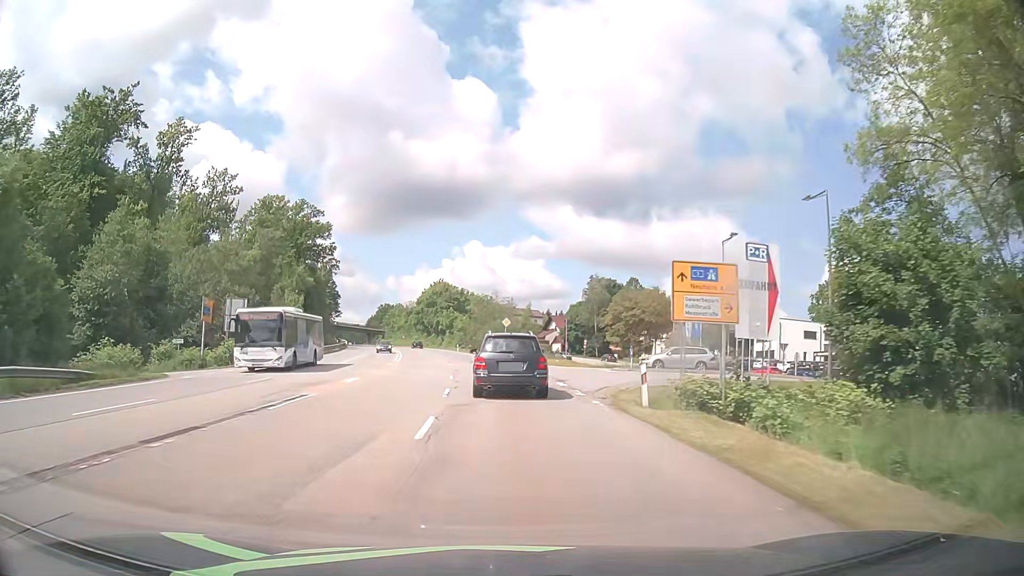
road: secondary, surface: asphalt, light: Day
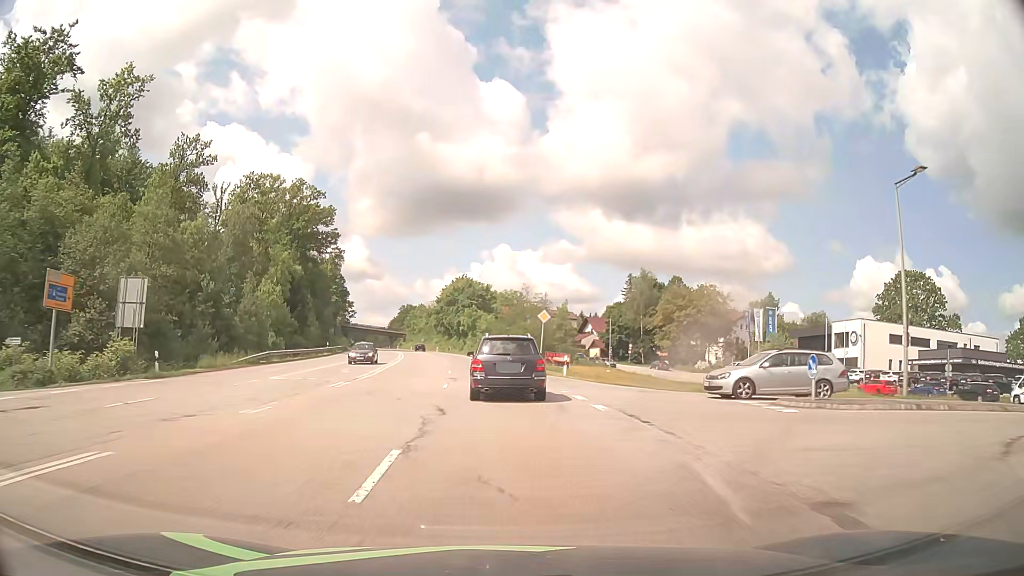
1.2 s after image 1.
(-0.4, +19.4) m; -3°
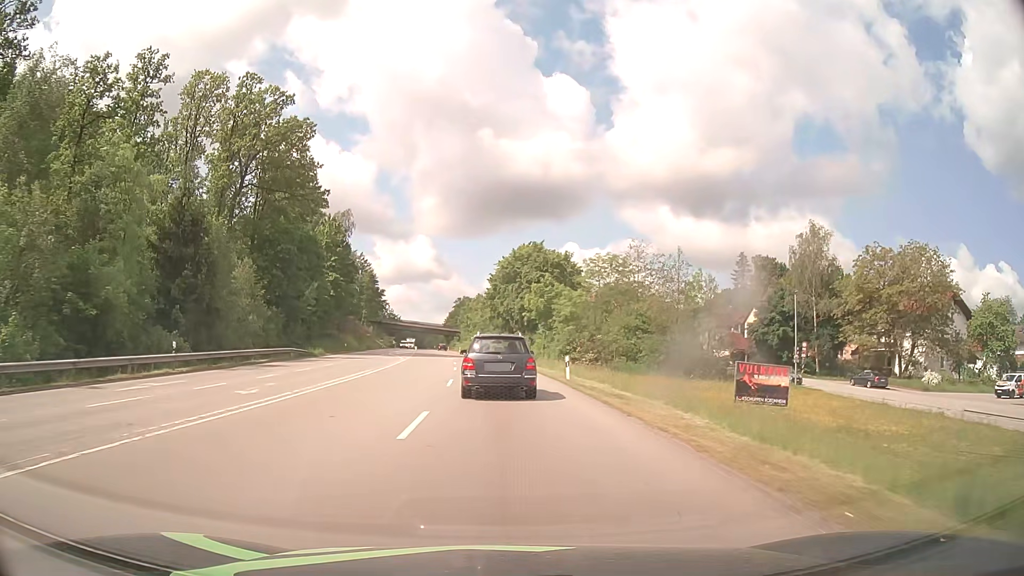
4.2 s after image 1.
(-2.3, +47.7) m; -5°
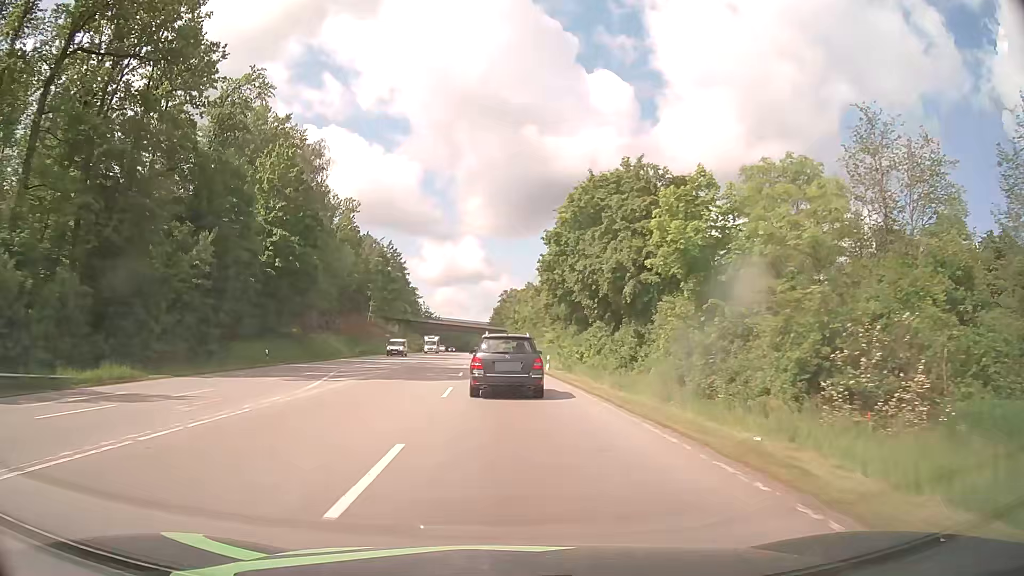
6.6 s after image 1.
(-1.5, +38.8) m; -5°
(0, +10) (0, +20) (0, +30) (-1, +40) (-1, +50) (-1, +60) (-2, +70) (-3, +80) (-3, +90) (-4, +100) m
